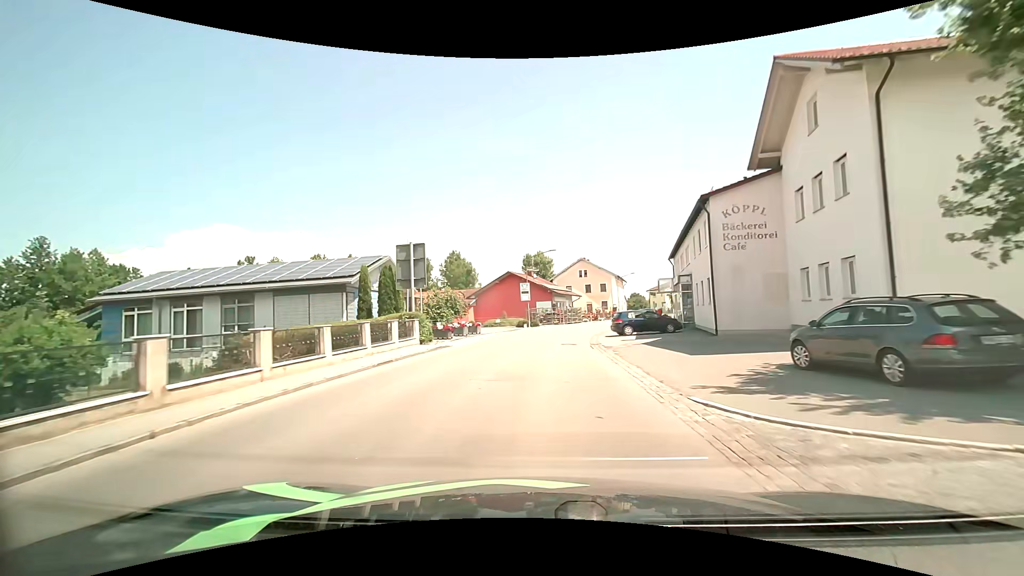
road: secondary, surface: asphalt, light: Day
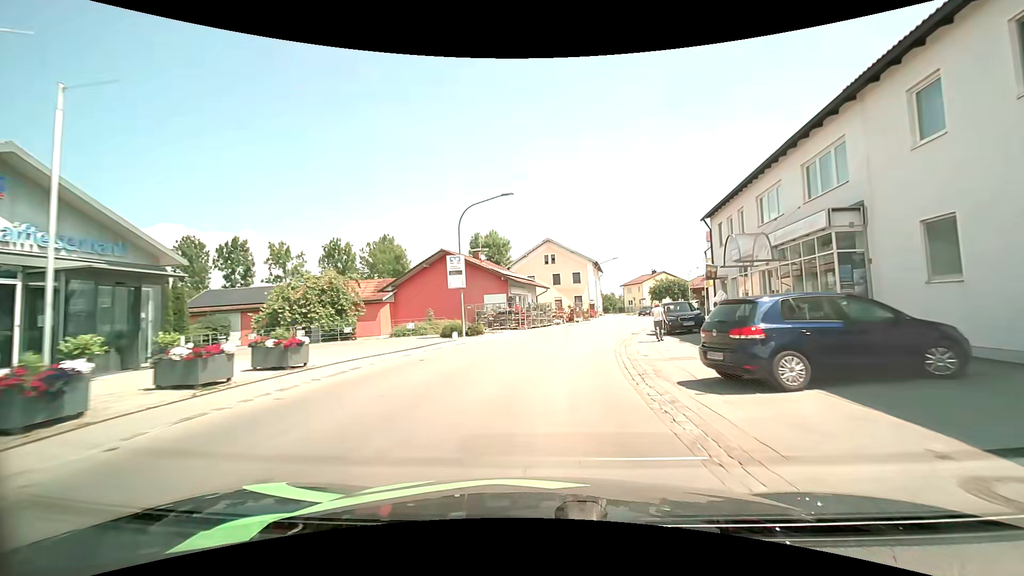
(+0.7, +22.5) m; +5°
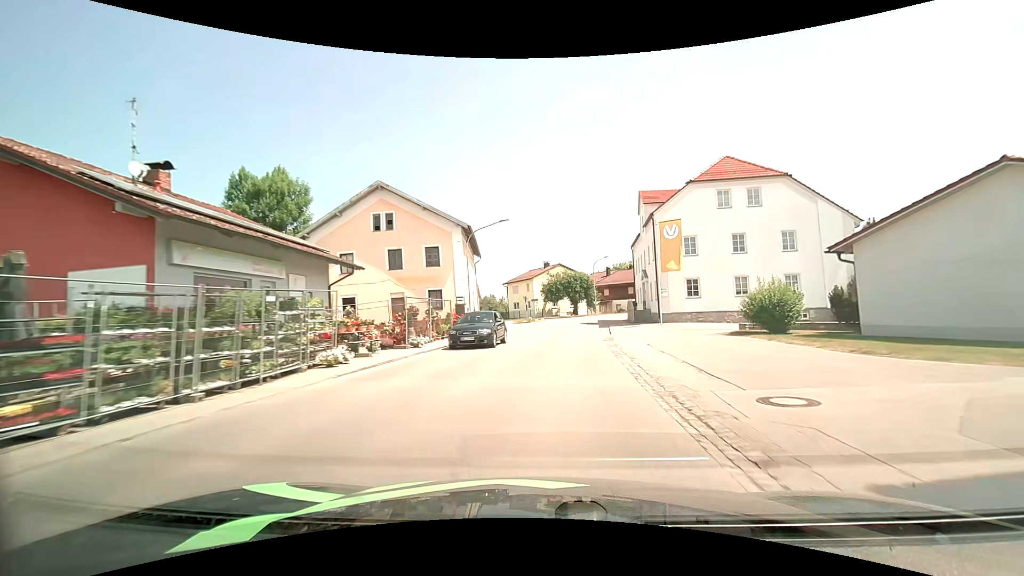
(+3.4, +29.7) m; +14°
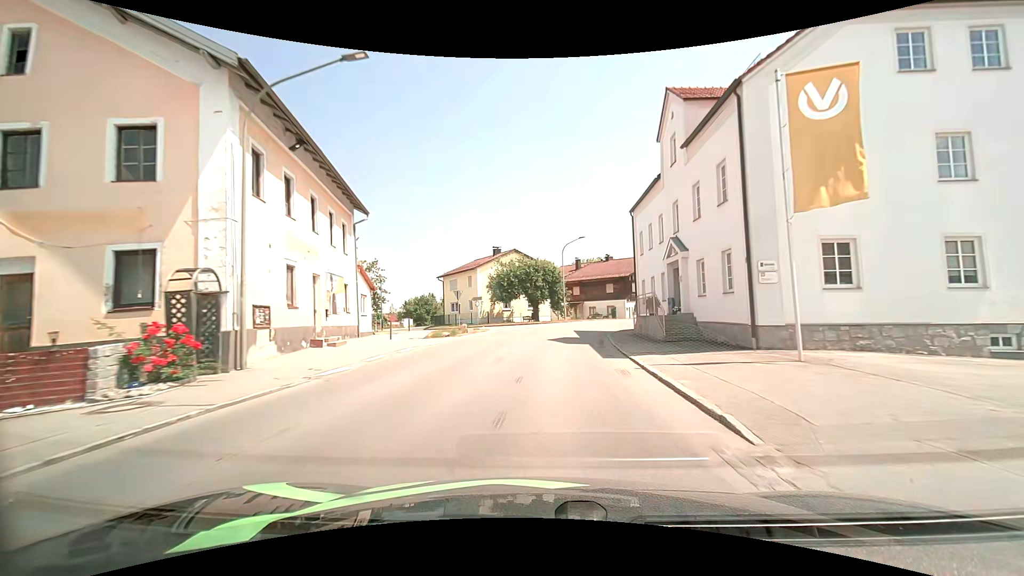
(+1.1, +22.4) m; +5°
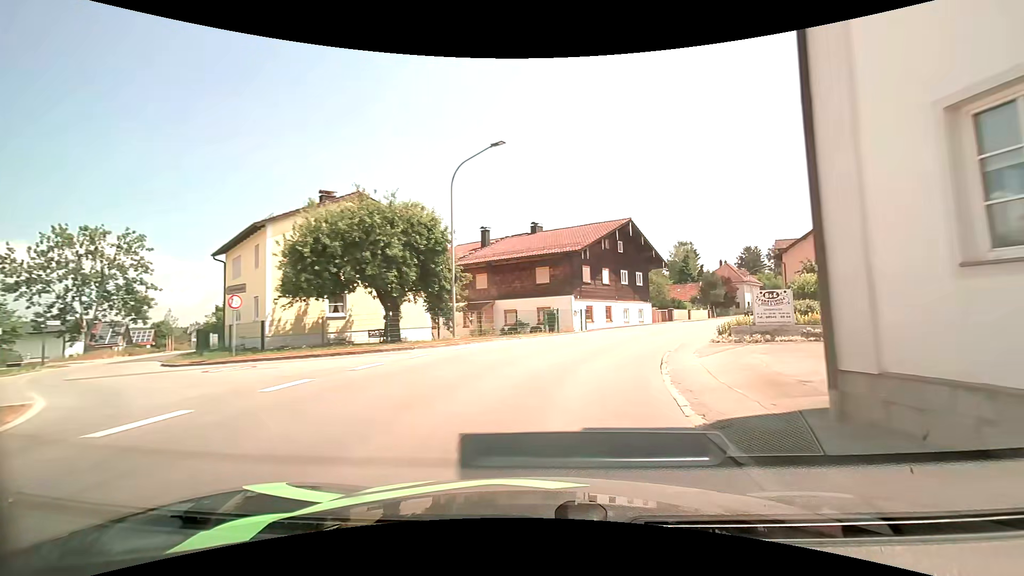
(+1.6, +28.3) m; +10°
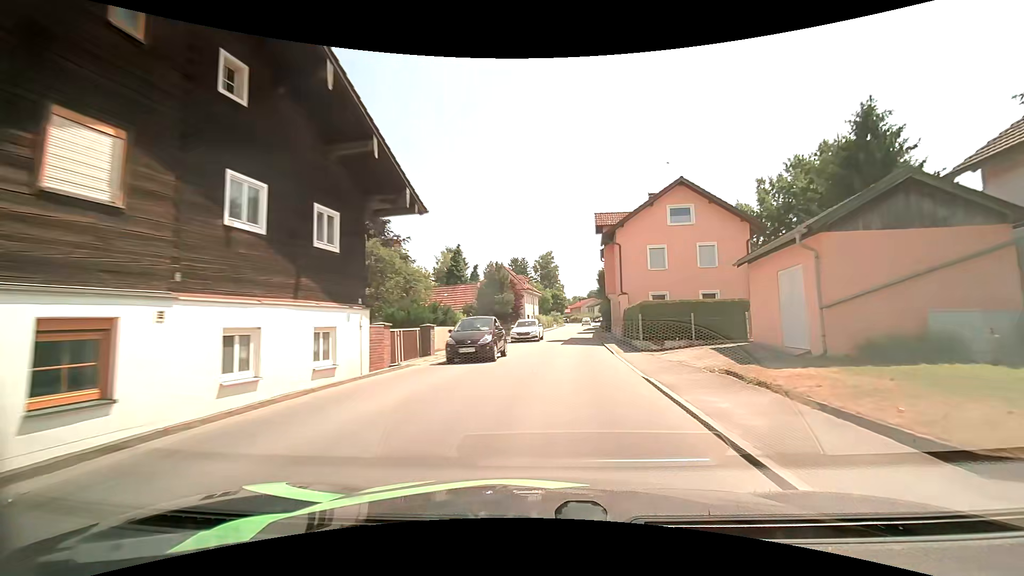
(+7.0, +27.5) m; +27°
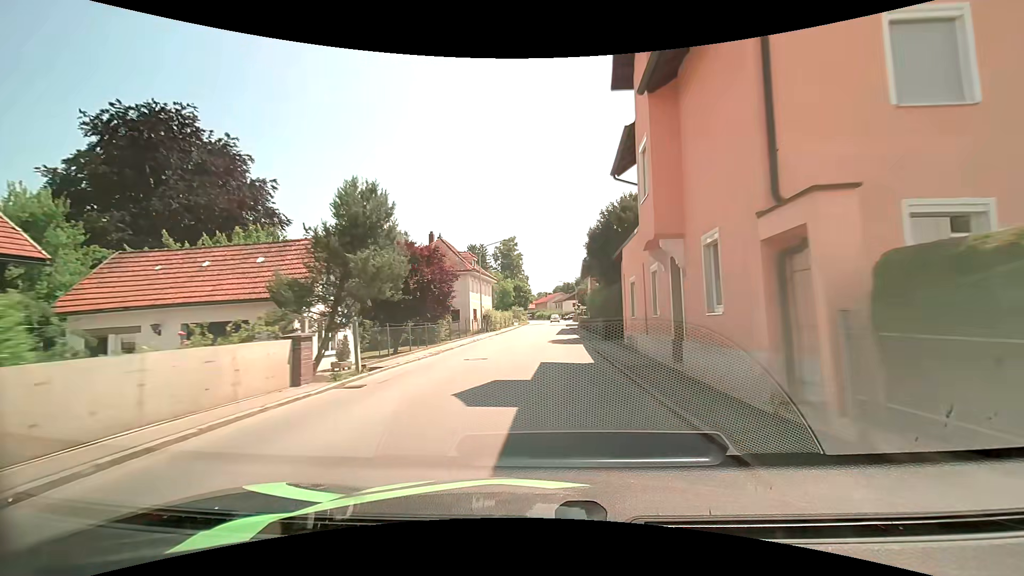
(+1.1, +23.2) m; +4°
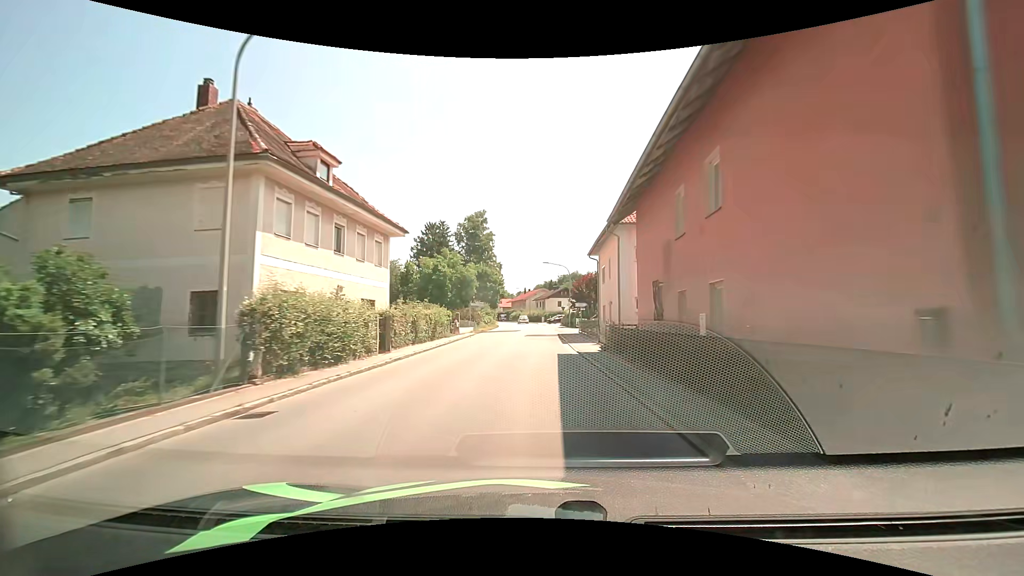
(+0.8, +33.1) m; +3°
(0, +10) (0, +20) (0, +30) (0, +40) (0, +50) (-1, +60) (-1, +70) (-2, +80) (-3, +90) (-5, +100) m
